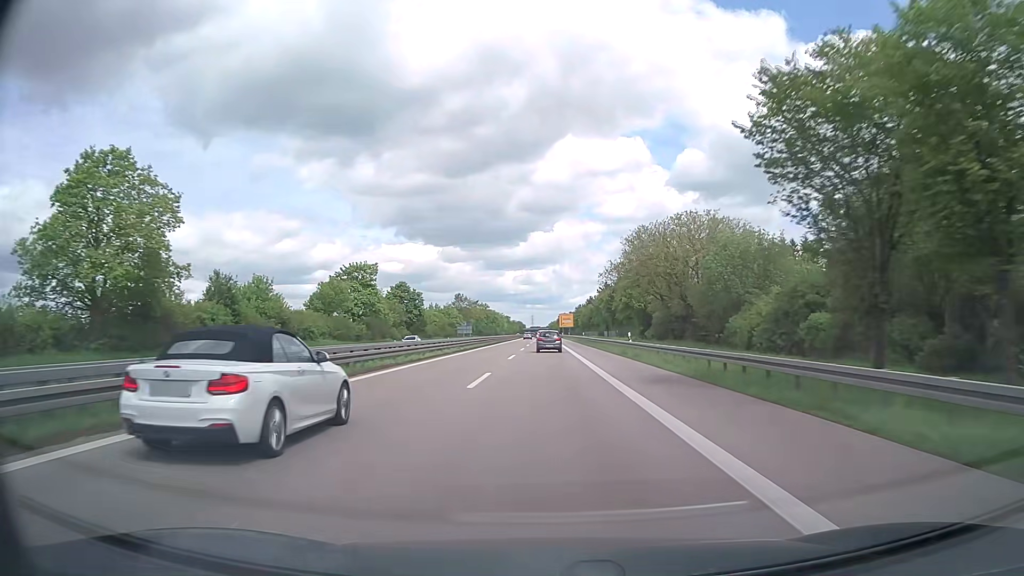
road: trunk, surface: asphalt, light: Day
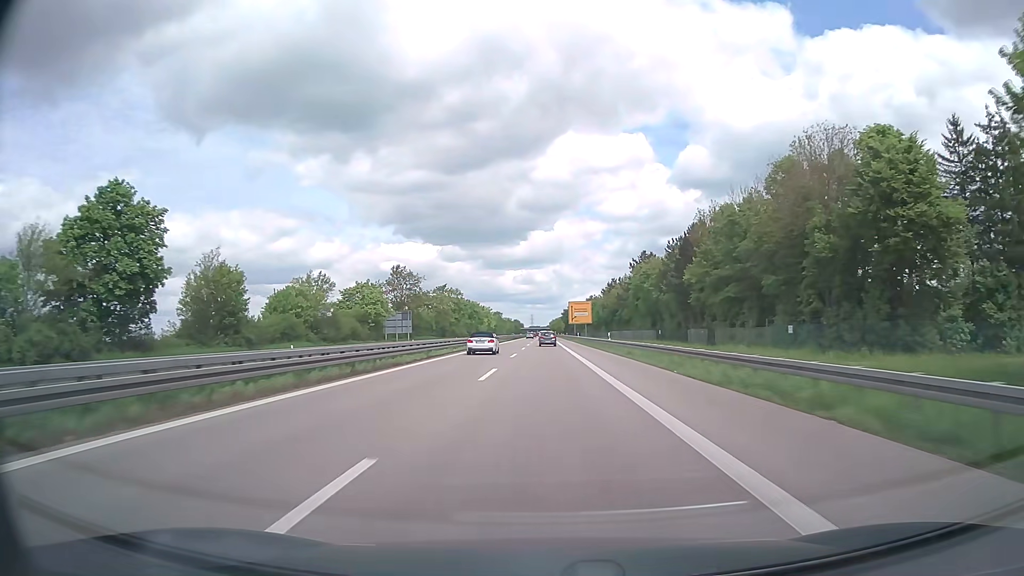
(+0.2, +87.3) m; 0°
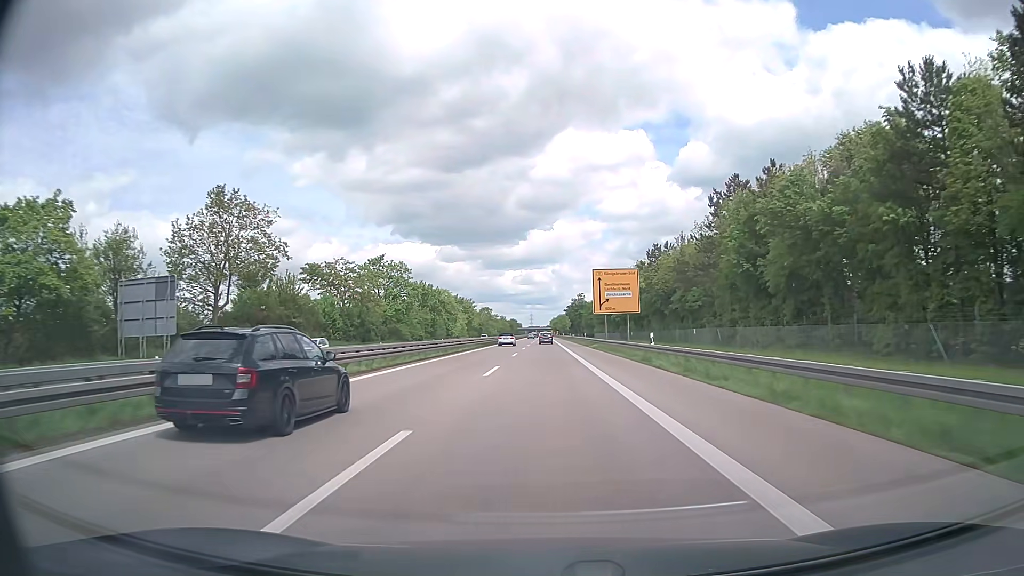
(0.0, +69.9) m; 0°
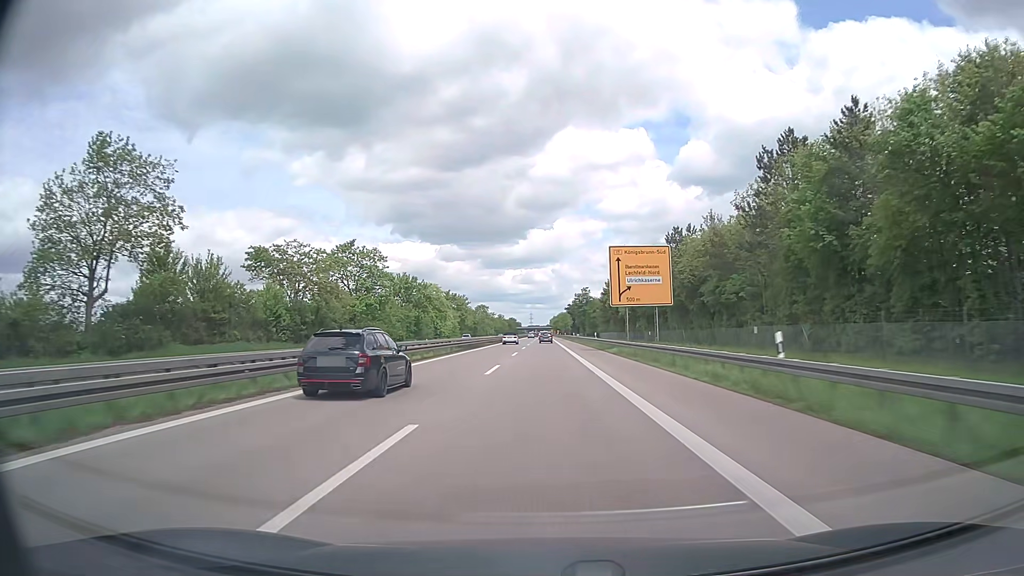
(0.0, +17.5) m; 0°
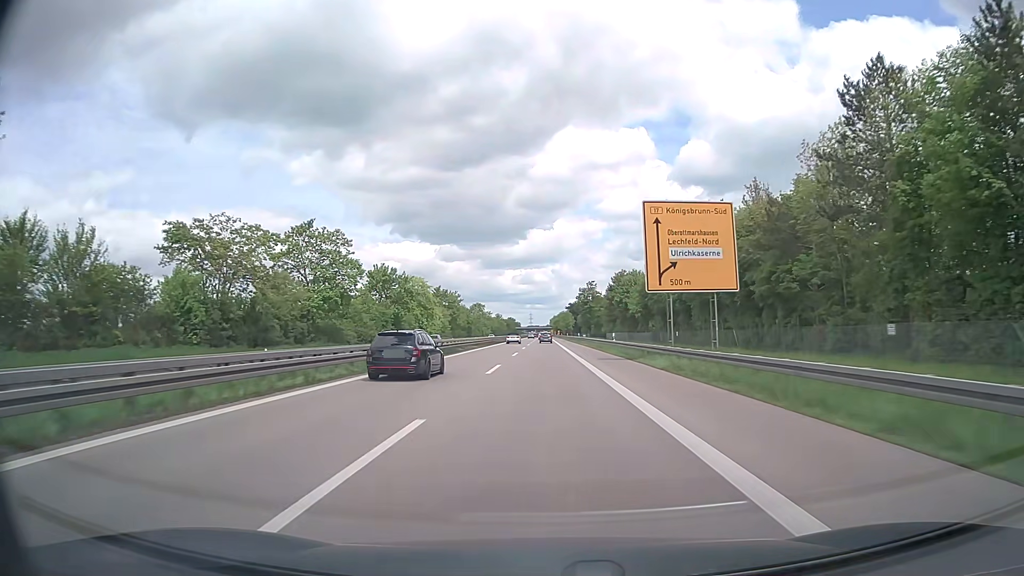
(0.0, +17.5) m; 0°
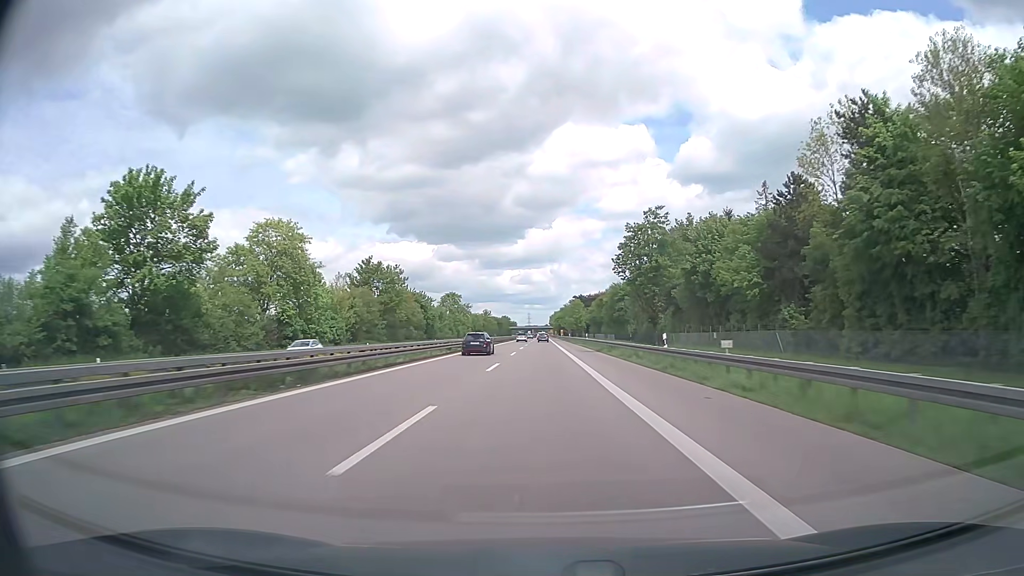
(+0.1, +70.0) m; 0°
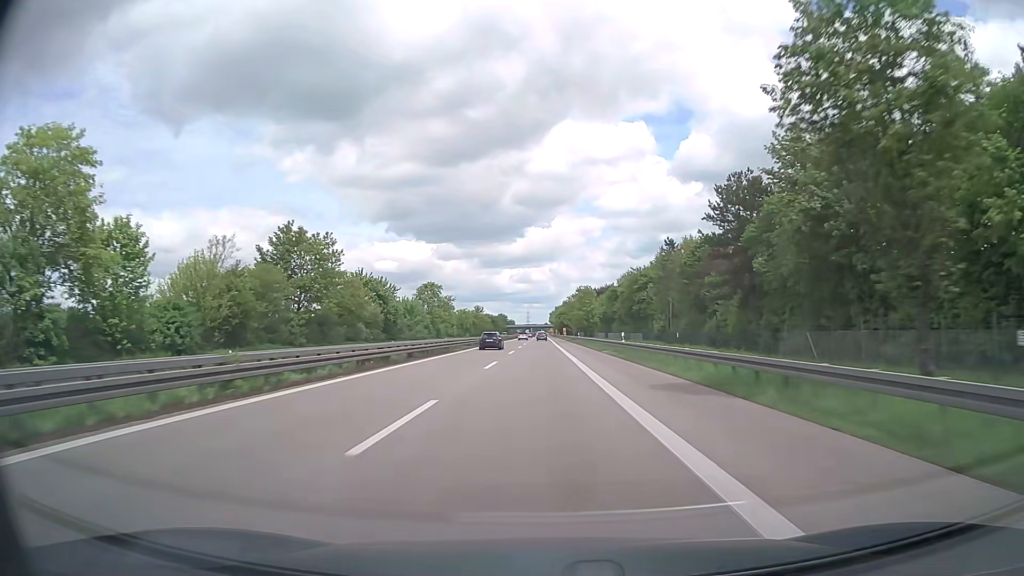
(0.0, +35.1) m; 0°
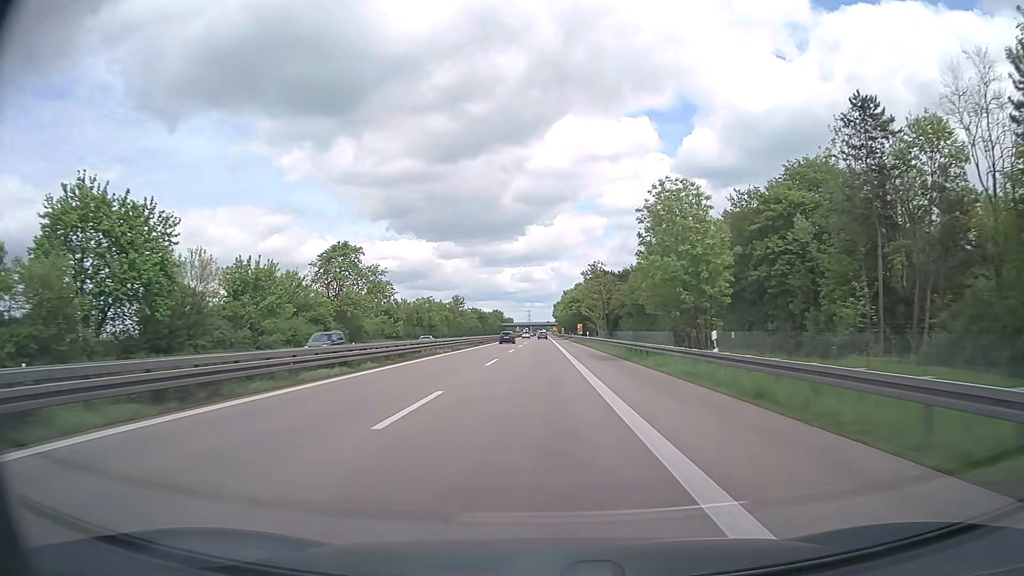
(-0.1, +70.0) m; 0°
(0, +10) (0, +20) (0, +30) (0, +40) (0, +50) (0, +60) (0, +70) (0, +80) (0, +90) (0, +100) m
